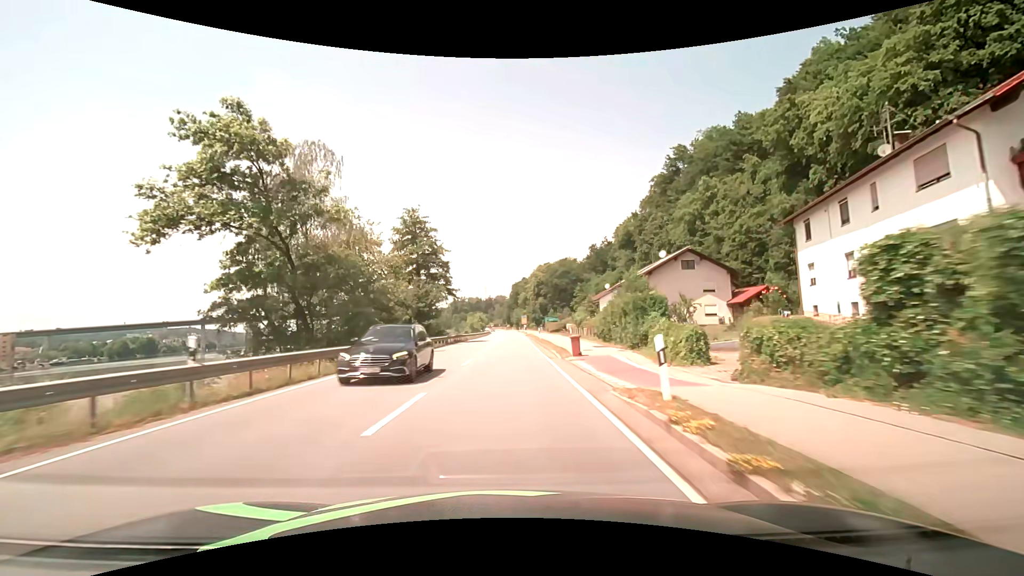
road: primary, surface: asphalt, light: Day
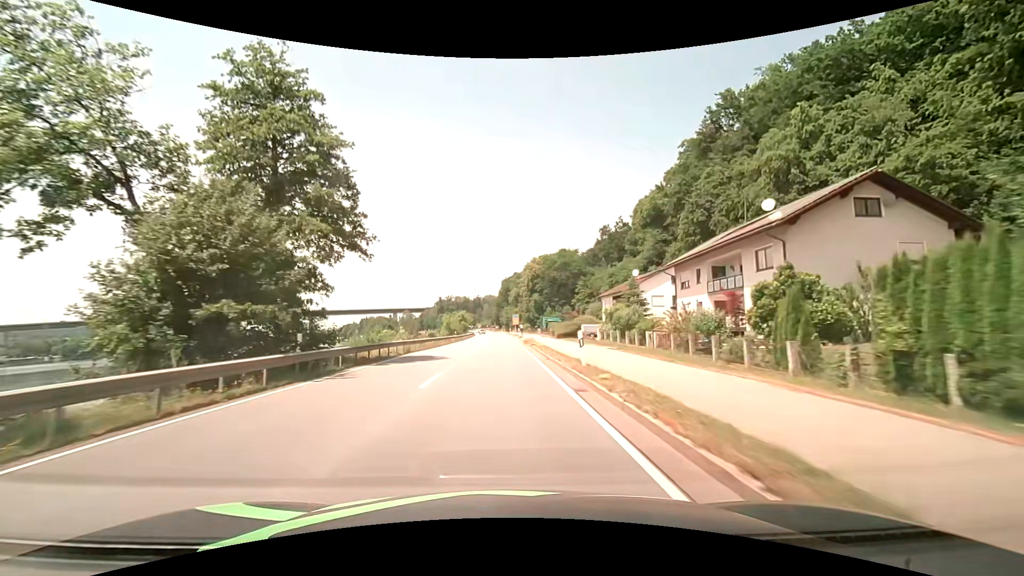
(+0.5, +30.8) m; +1°
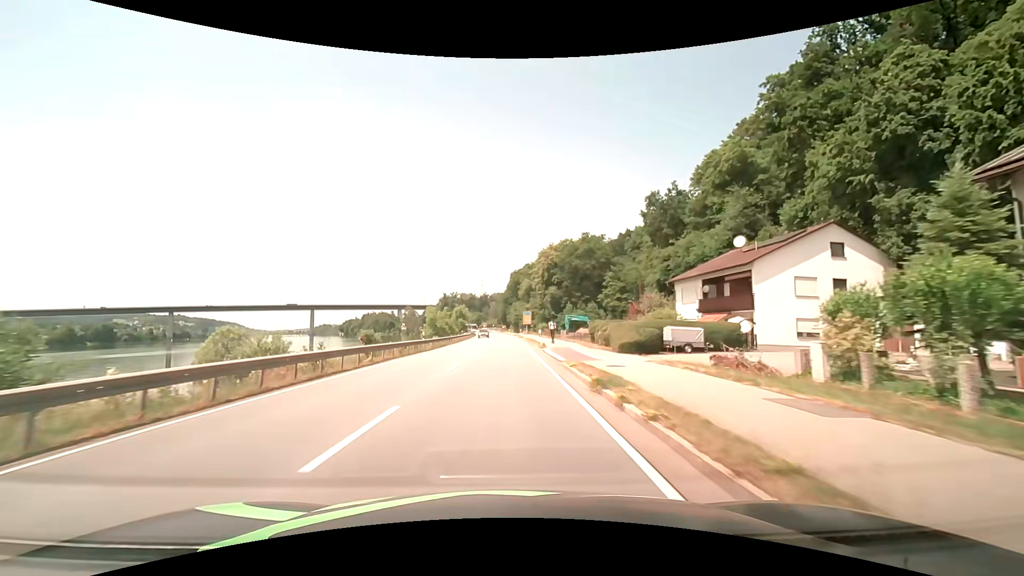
(-0.1, +30.5) m; -1°
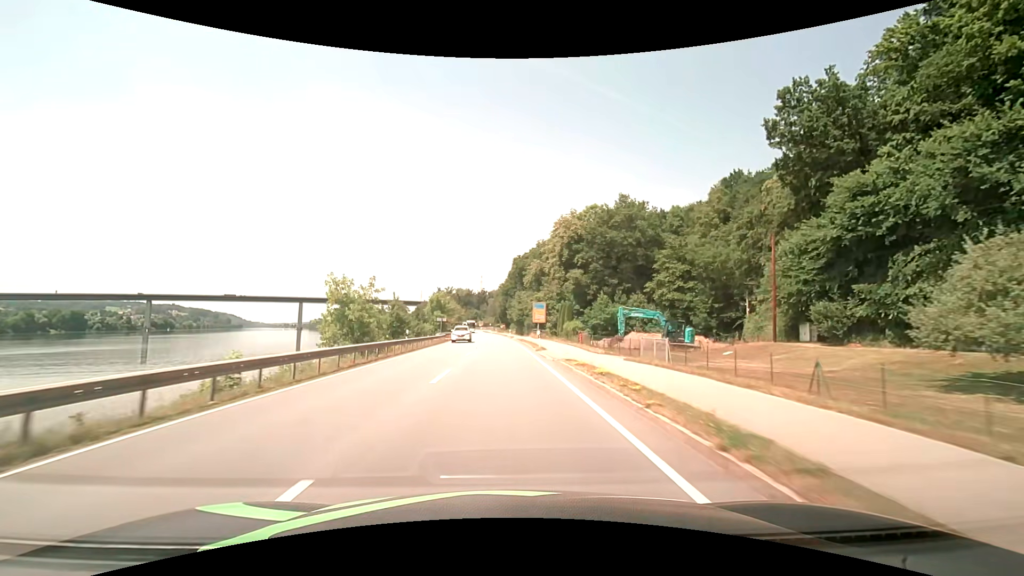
(0.0, +40.4) m; 0°
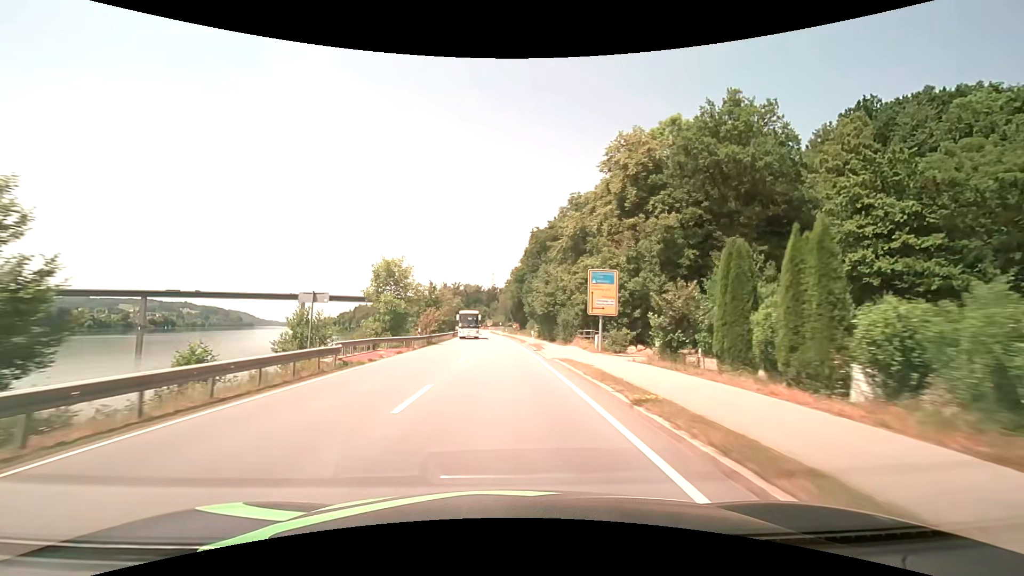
(-0.5, +40.3) m; -2°
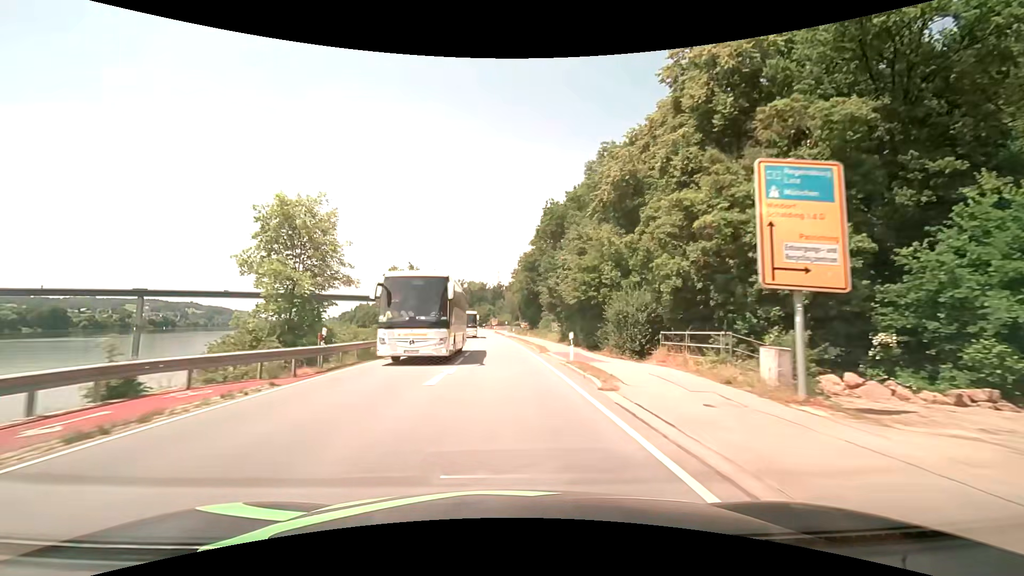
(-0.1, +20.2) m; -1°
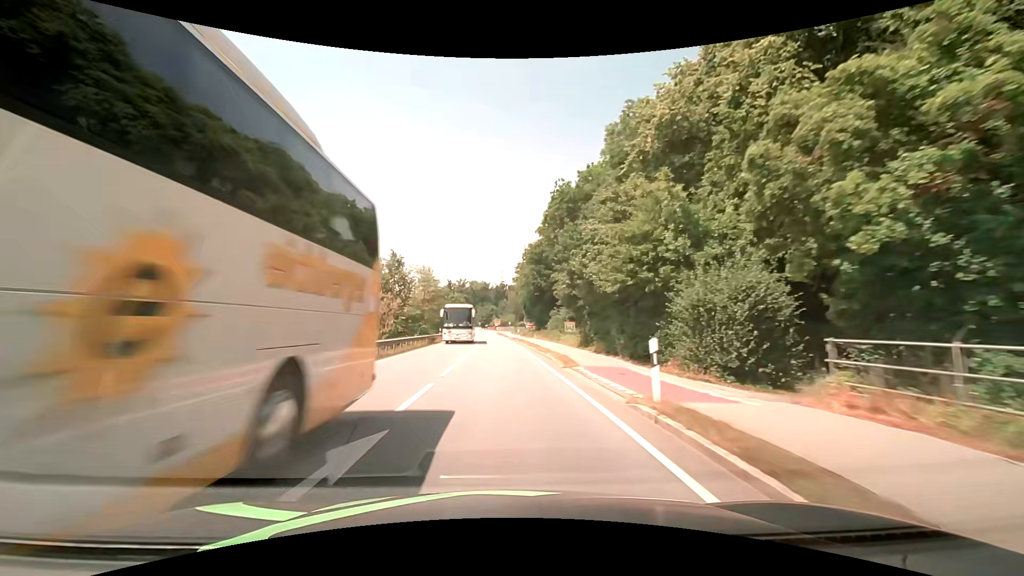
(0.0, +10.1) m; -1°
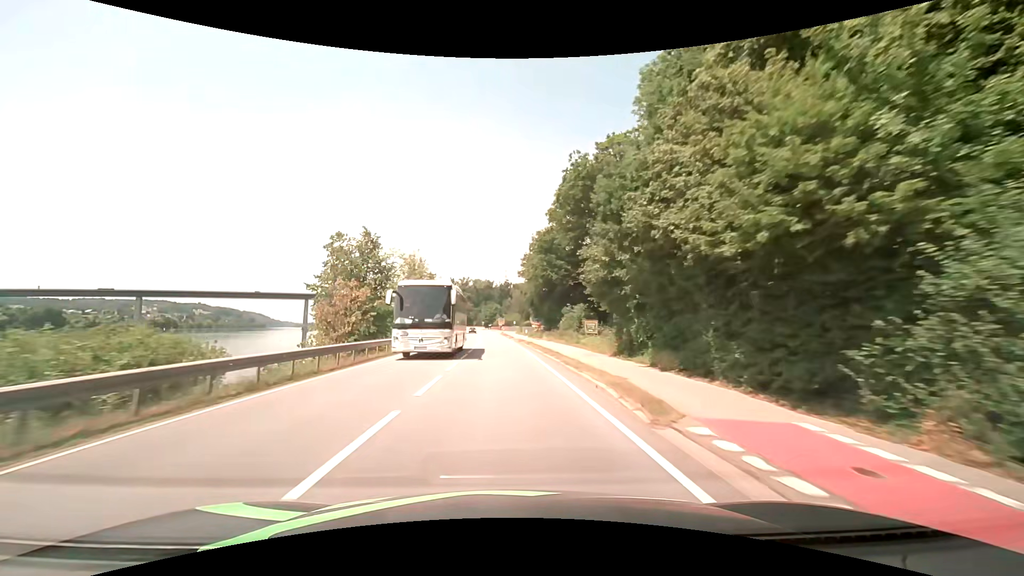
(0.0, +10.2) m; 0°
(0, +10) (0, +20) (0, +30) (-1, +40) (-1, +50) (-1, +60) (-2, +70) (-2, +80) (-3, +90) (-3, +100) m
